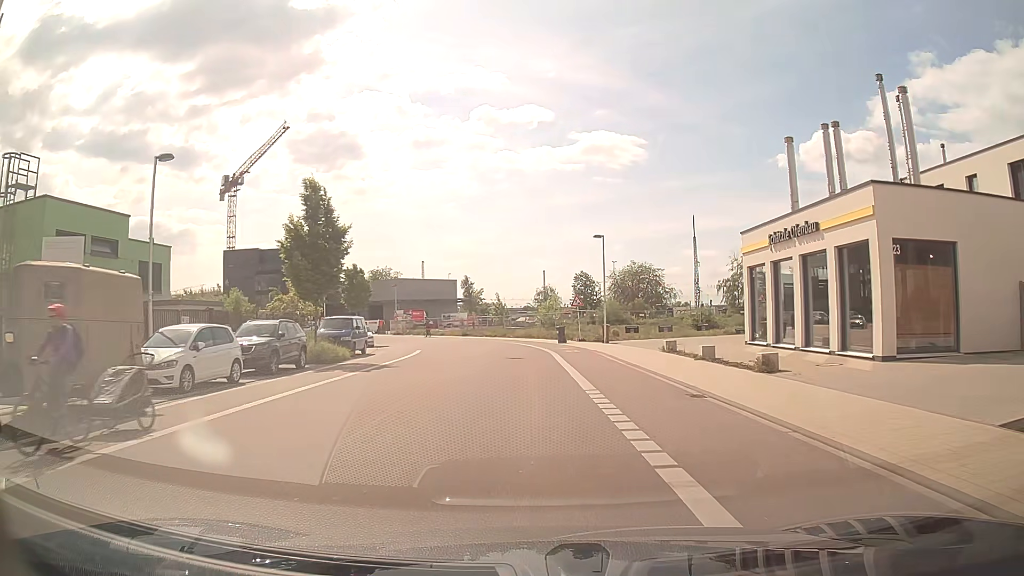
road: residential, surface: asphalt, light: Day
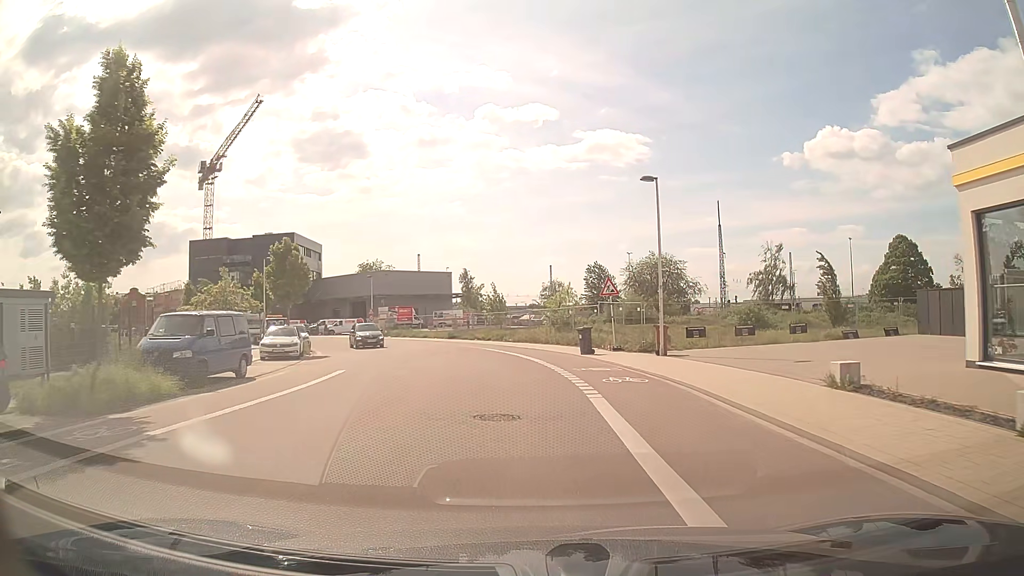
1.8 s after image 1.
(0.0, +15.6) m; 0°
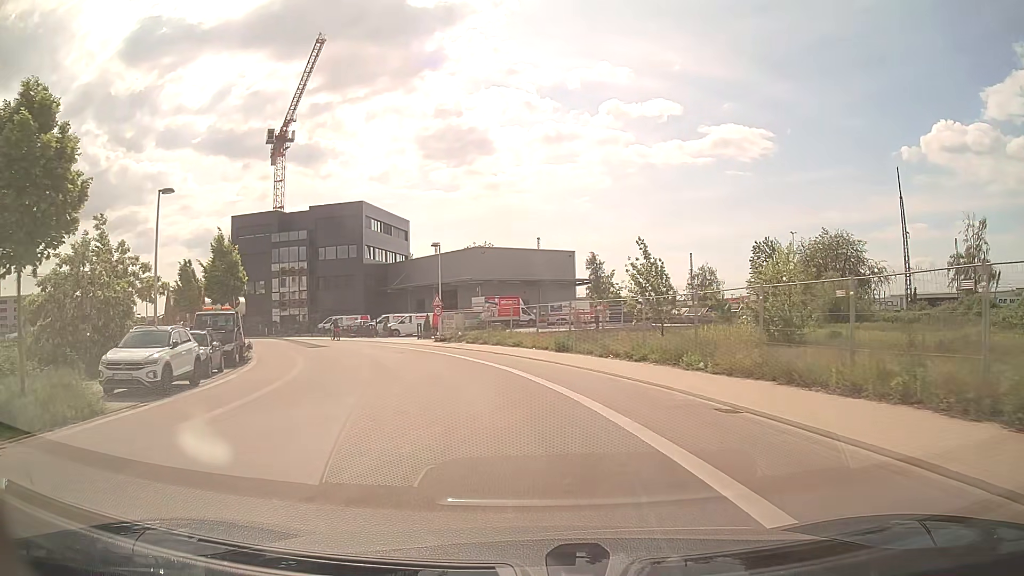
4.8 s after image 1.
(-2.1, +26.4) m; -11°
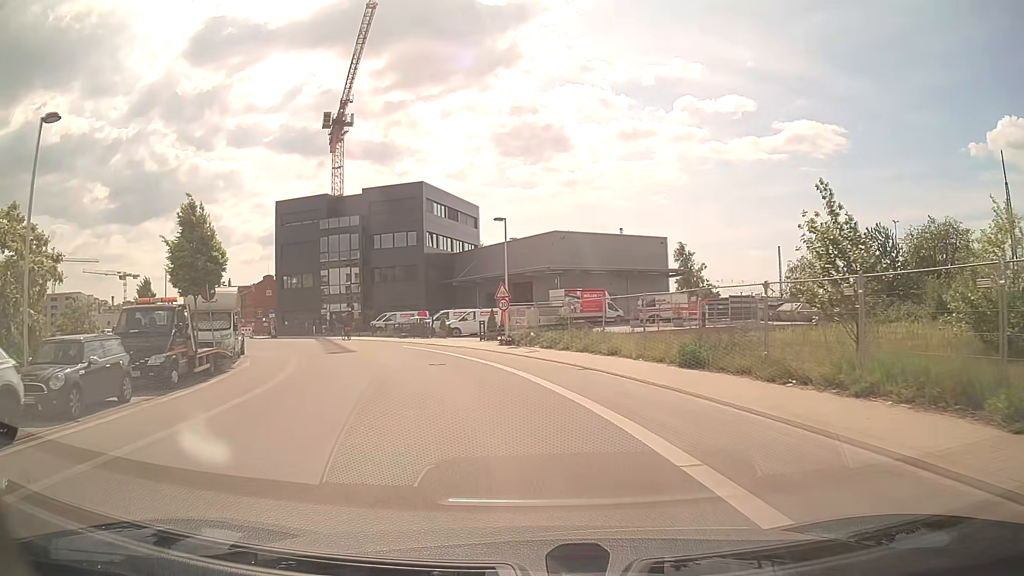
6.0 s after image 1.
(-0.6, +10.2) m; -7°
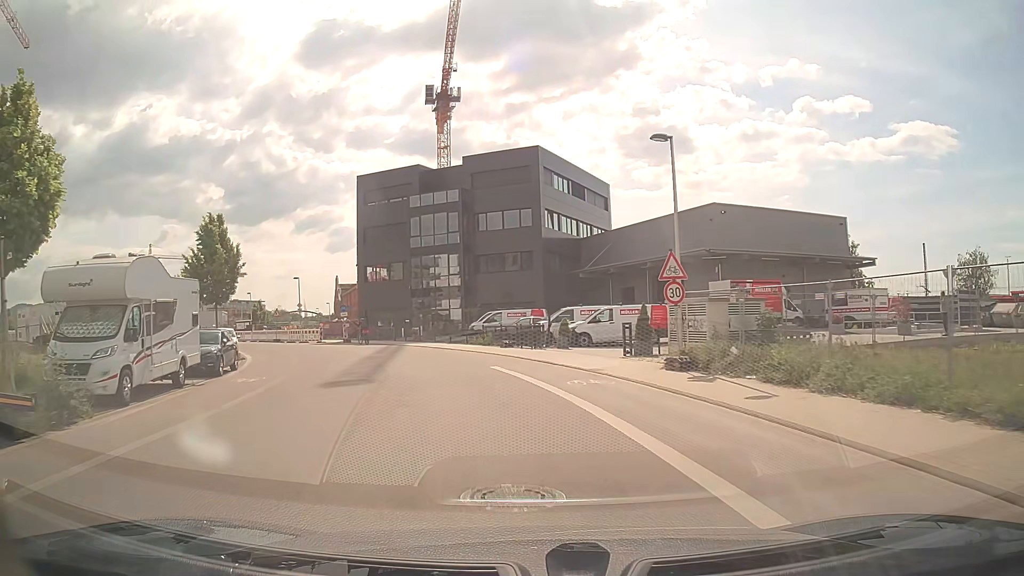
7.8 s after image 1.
(-1.4, +15.2) m; -11°
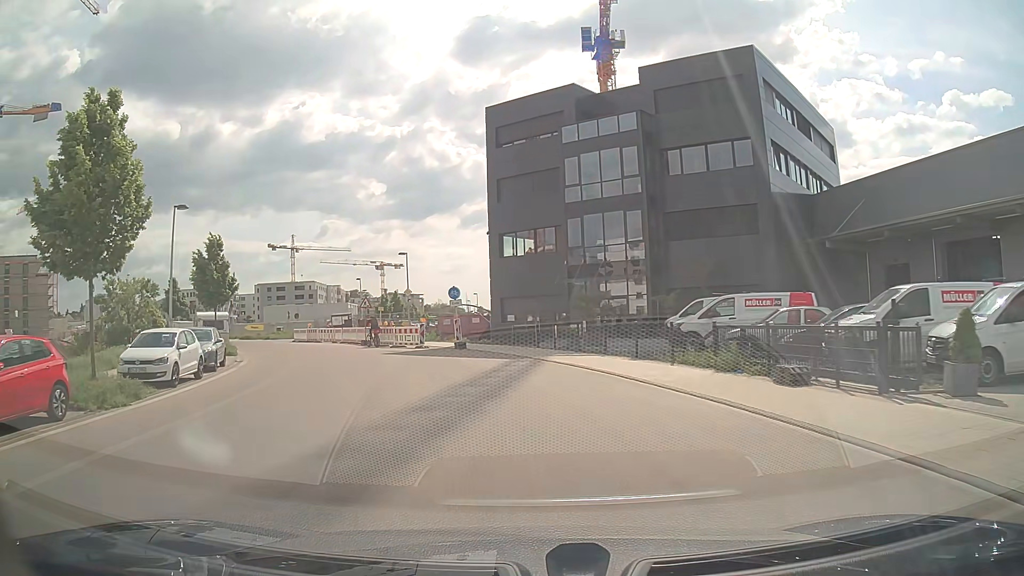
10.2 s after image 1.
(-2.5, +20.2) m; -14°
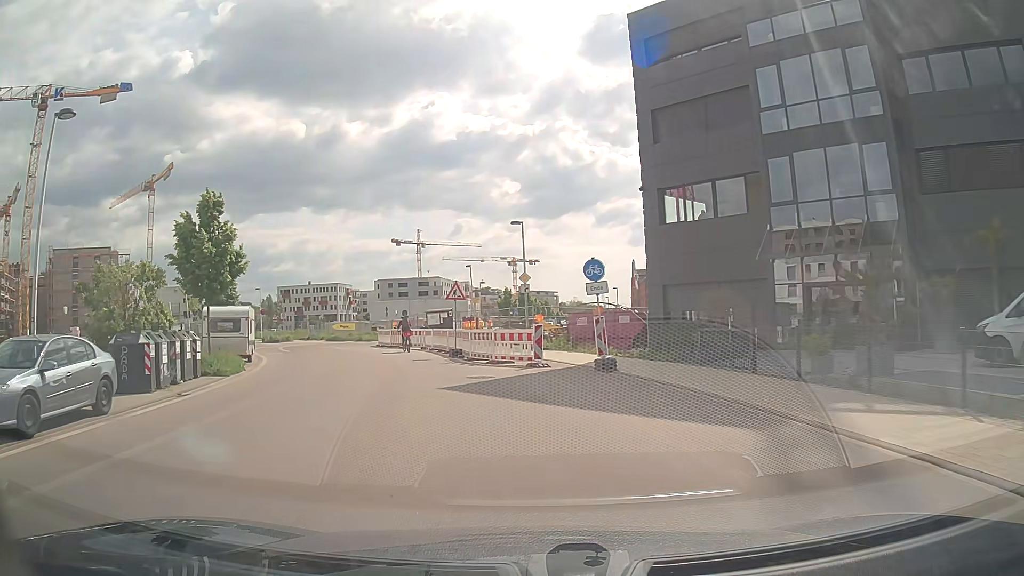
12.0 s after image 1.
(-1.4, +14.4) m; -11°
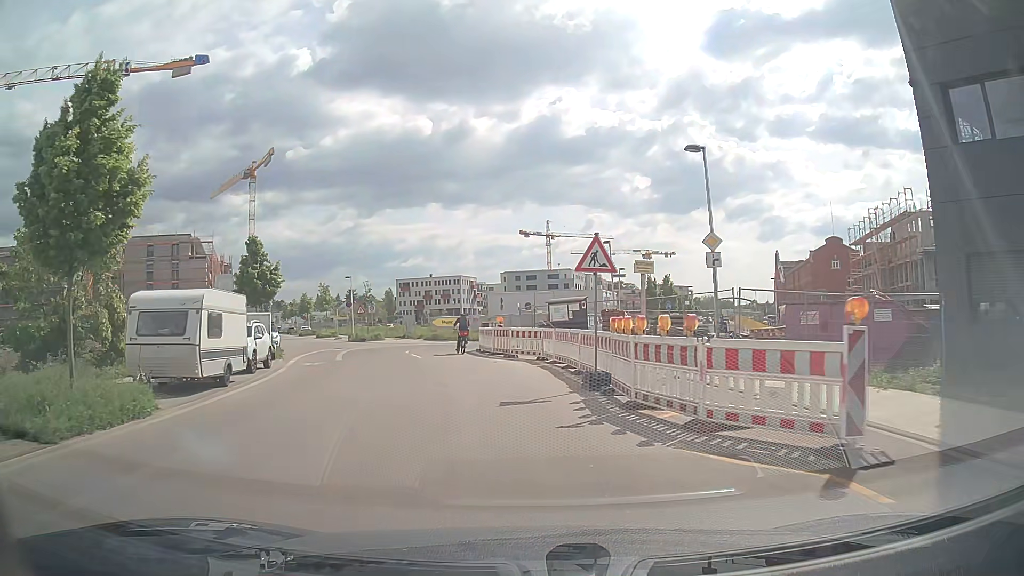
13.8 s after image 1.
(-1.4, +13.6) m; -12°
